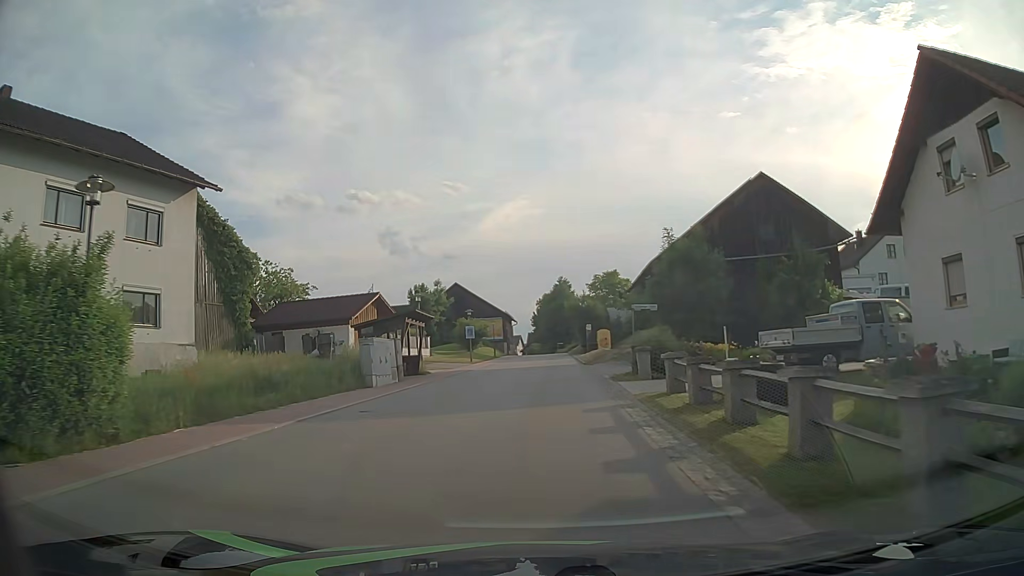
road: tertiary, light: Day
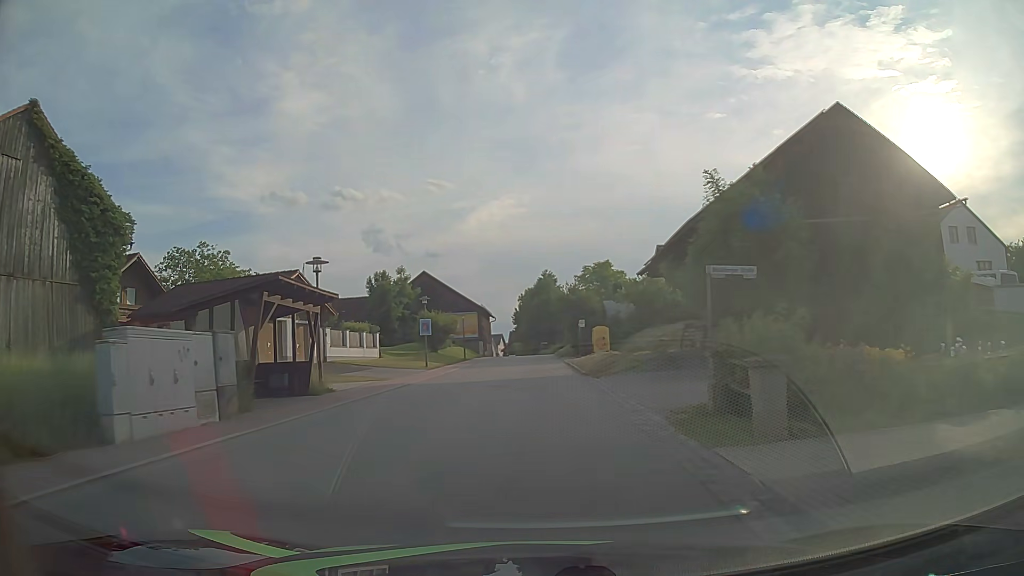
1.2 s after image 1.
(+0.3, +13.2) m; +2°
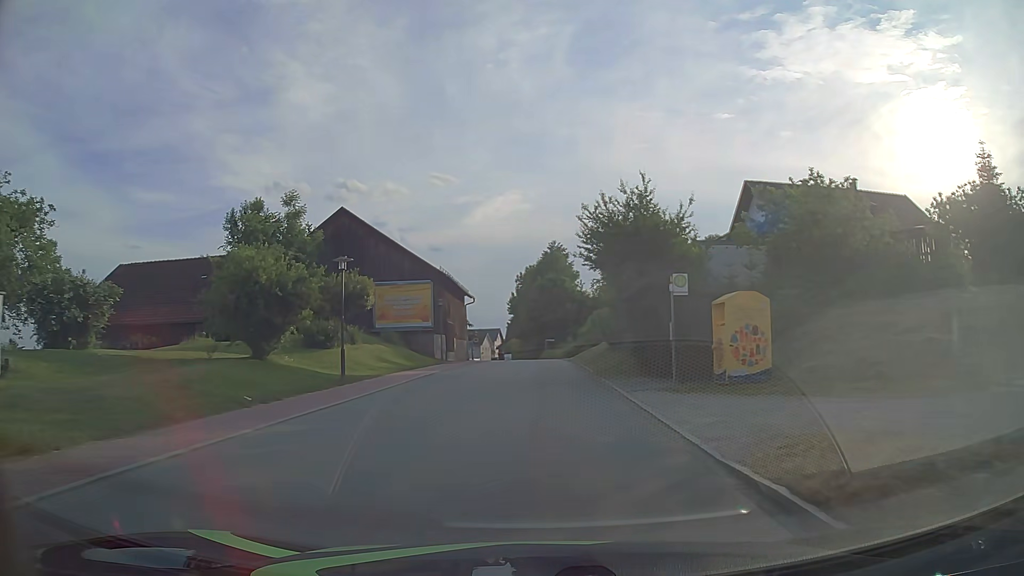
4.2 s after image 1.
(-0.3, +35.2) m; -1°
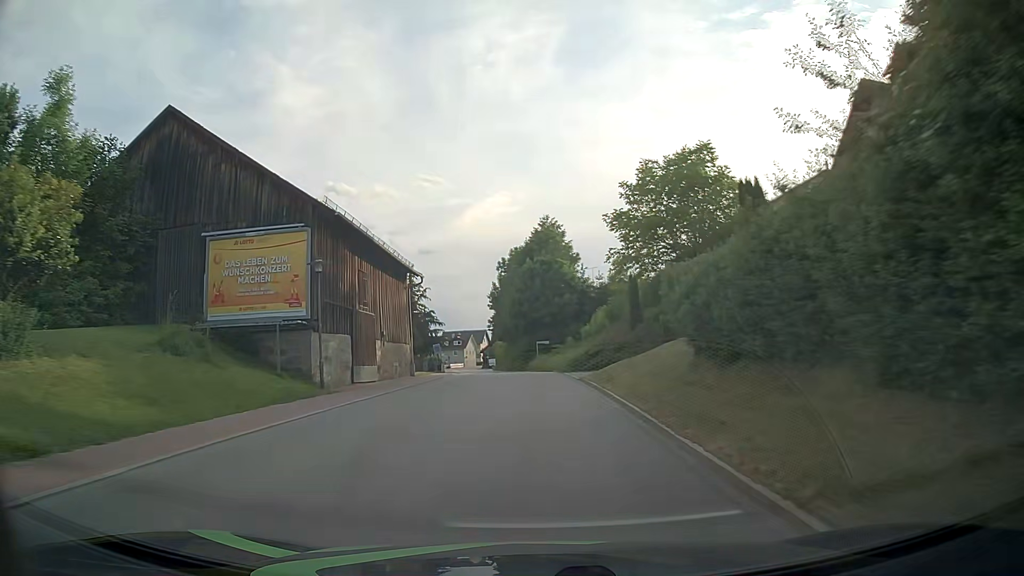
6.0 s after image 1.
(+0.2, +21.7) m; +1°
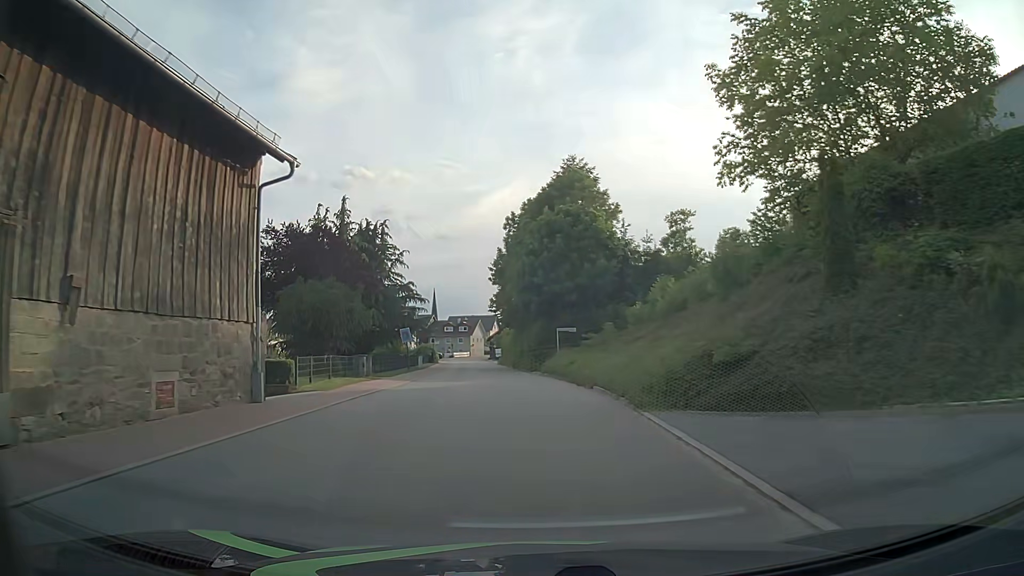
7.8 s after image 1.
(-0.3, +21.7) m; -2°
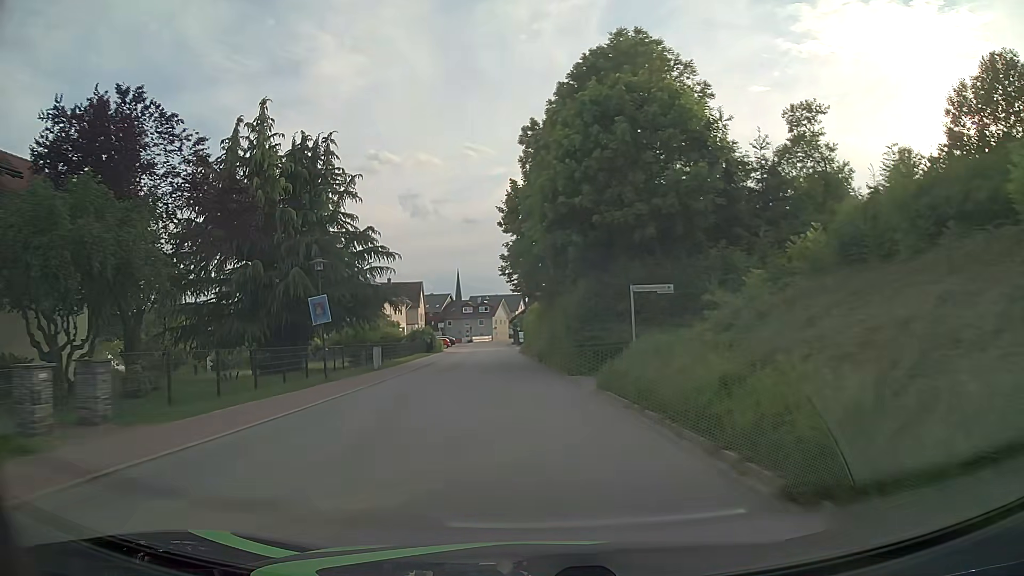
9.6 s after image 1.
(-0.2, +21.5) m; -2°
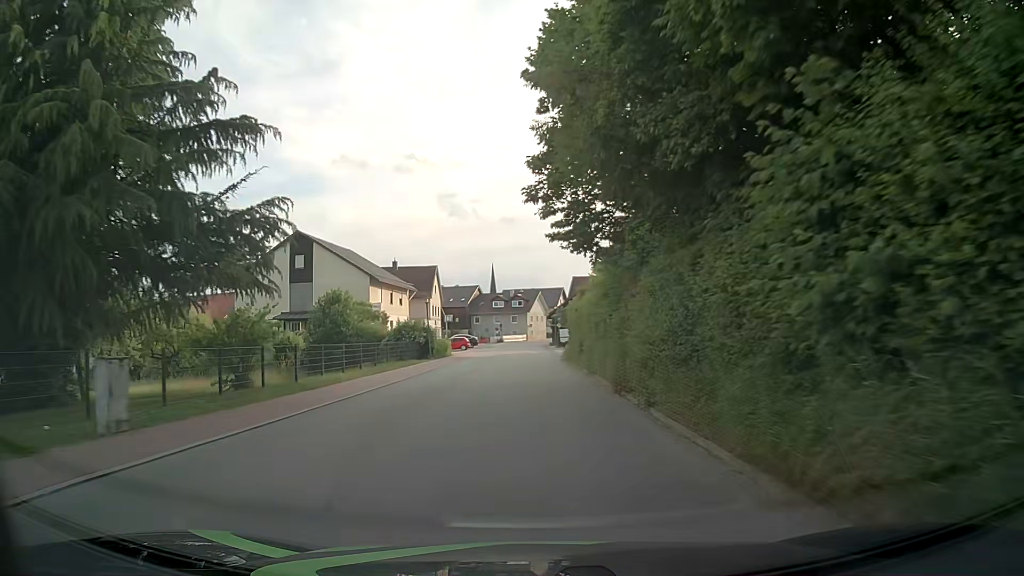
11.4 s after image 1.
(-0.8, +21.7) m; -3°
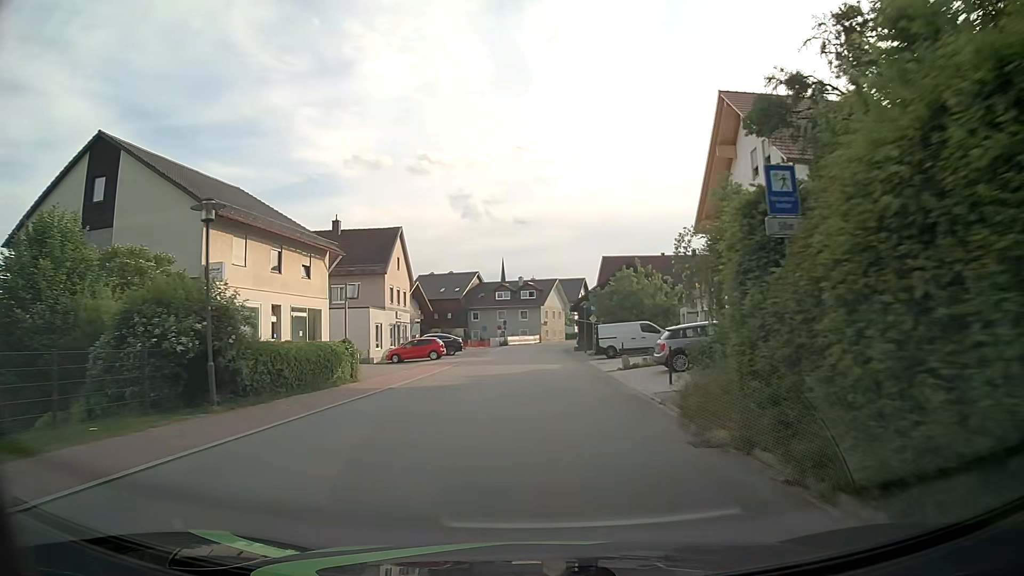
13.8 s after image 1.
(-0.4, +29.4) m; -1°
(0, +10) (0, +20) (0, +30) (0, +40) (0, +50) (+1, +60) (+1, +70) (+3, +80) (+5, +90) (+8, +99) m
